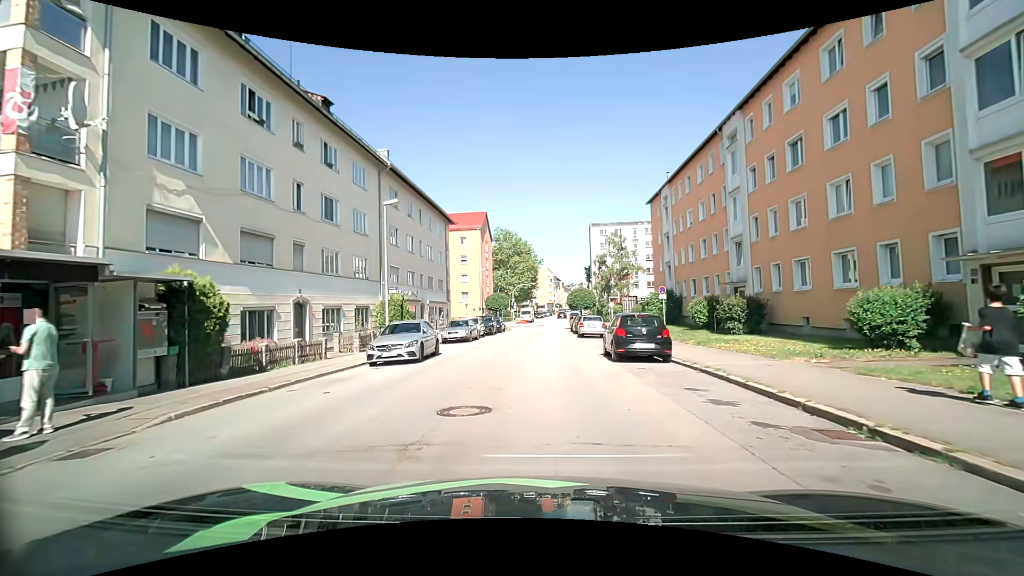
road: tertiary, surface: asphalt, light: Day
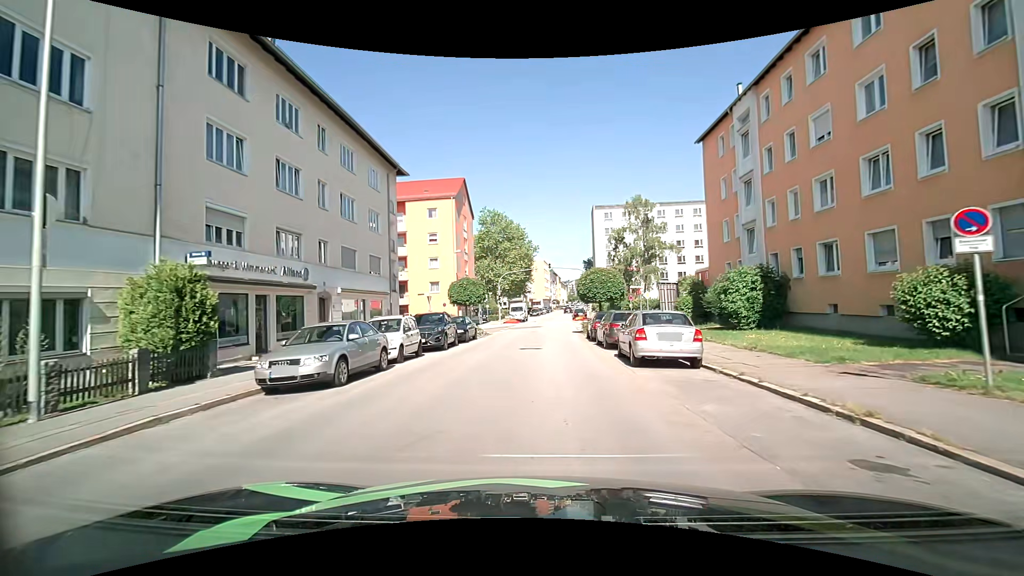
(+0.1, +19.1) m; +1°
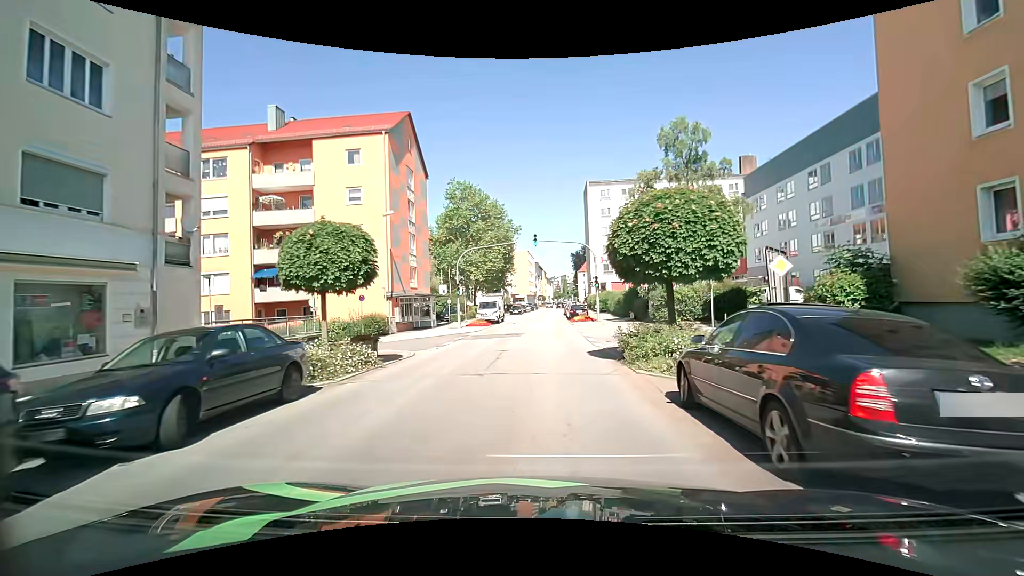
(+0.4, +19.8) m; +2°
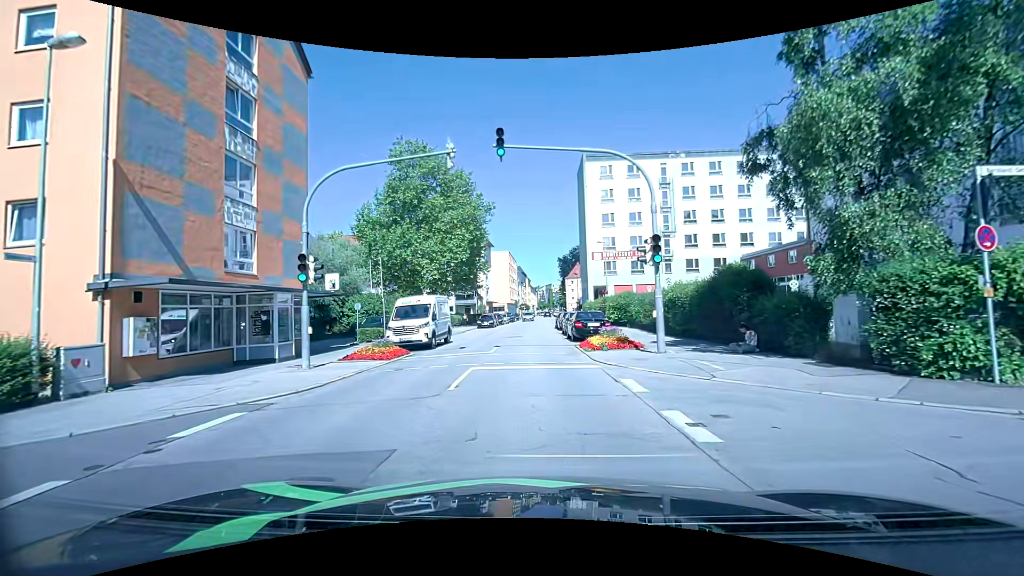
(+0.4, +22.3) m; +1°
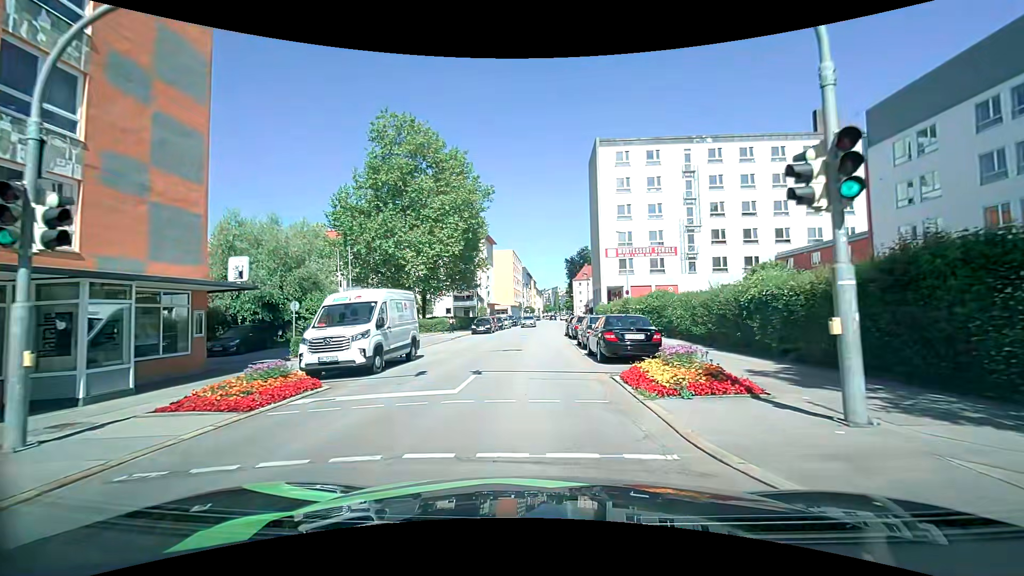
(+0.1, +8.3) m; +1°
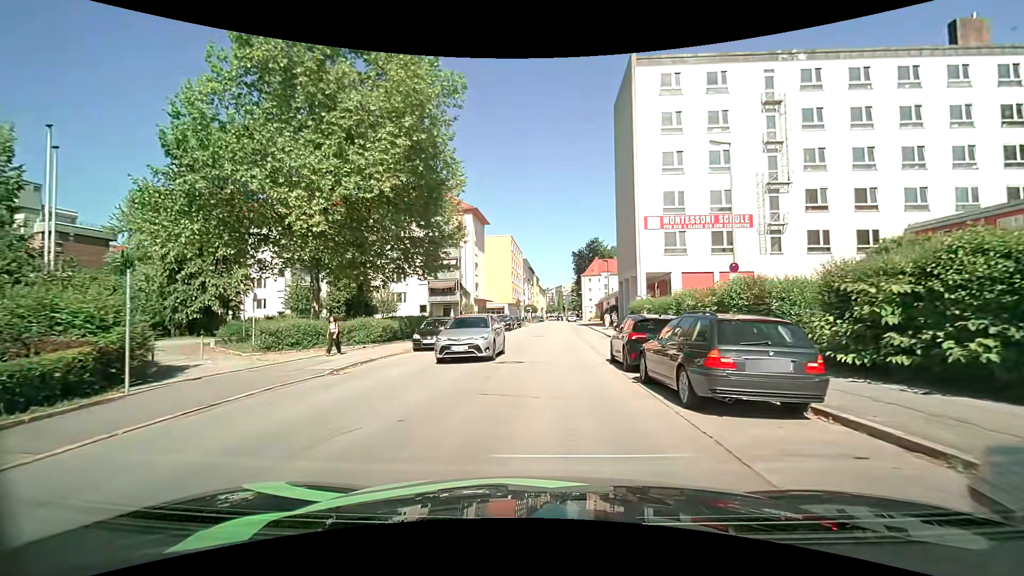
(-0.4, +21.4) m; -1°
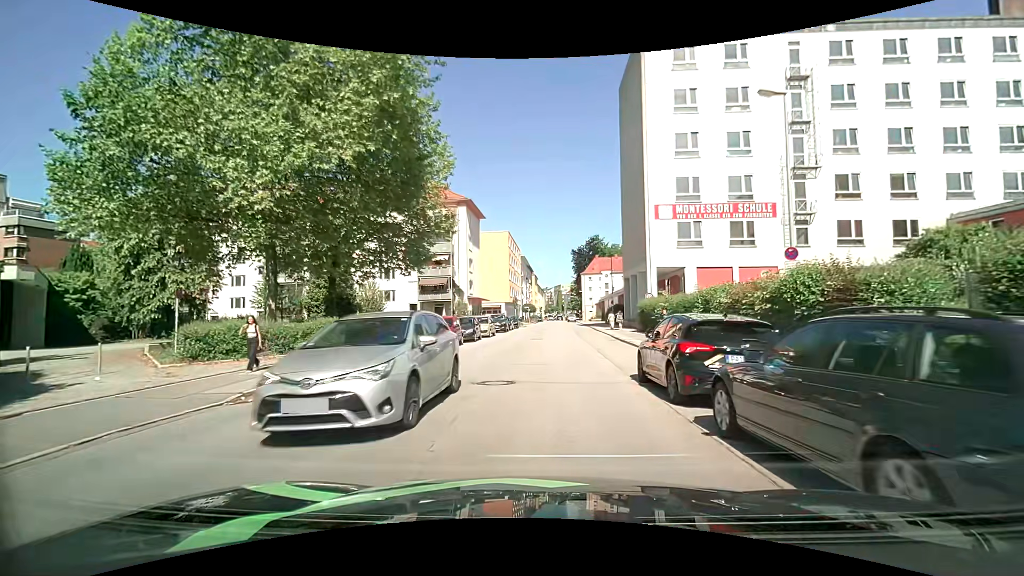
(0.0, +4.5) m; 0°
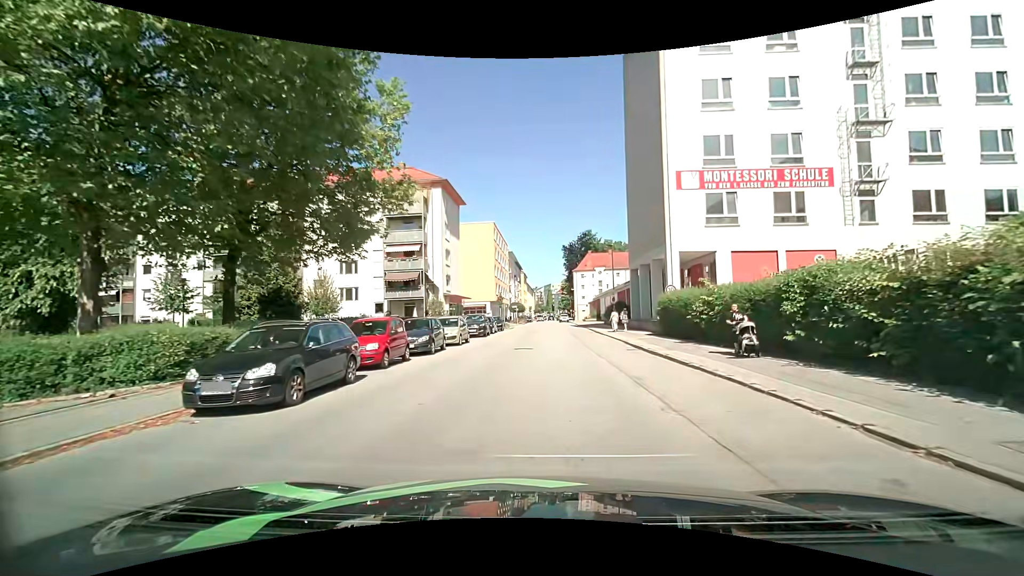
(0.0, +9.1) m; 0°
(0, +10) (0, +20) (+1, +30) (+1, +40) (+1, +50) (+2, +60) (+2, +70) (+2, +80) (+3, +90) (+3, +100) m
